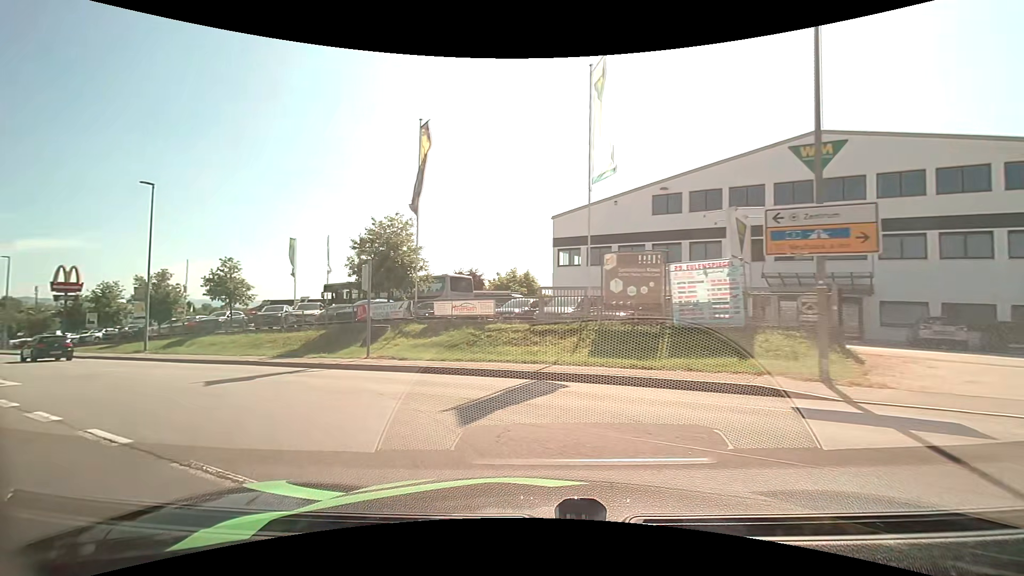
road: secondary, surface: asphalt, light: Day
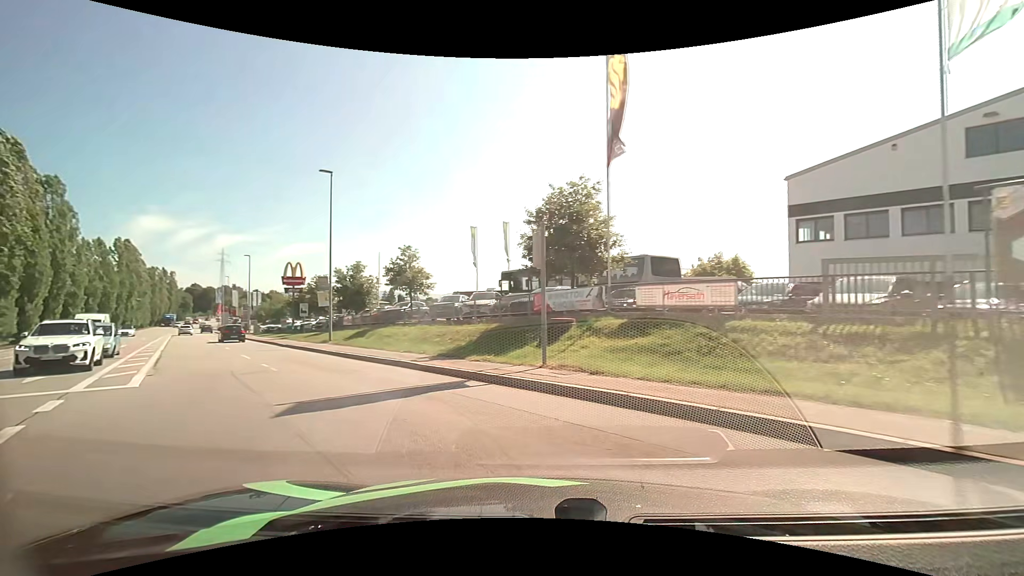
(-1.2, +6.2) m; -22°
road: tertiary
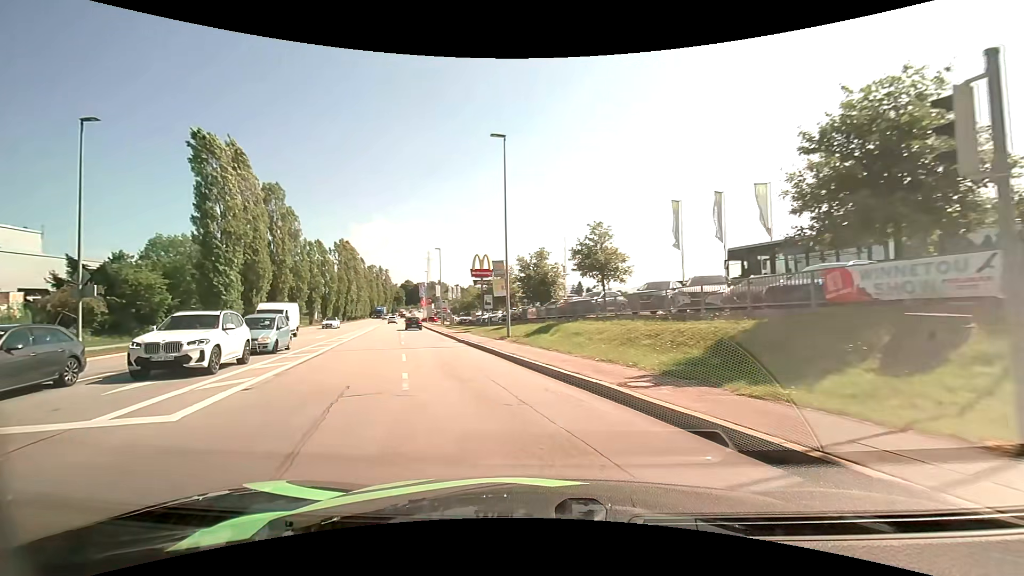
(-1.3, +6.8) m; -21°
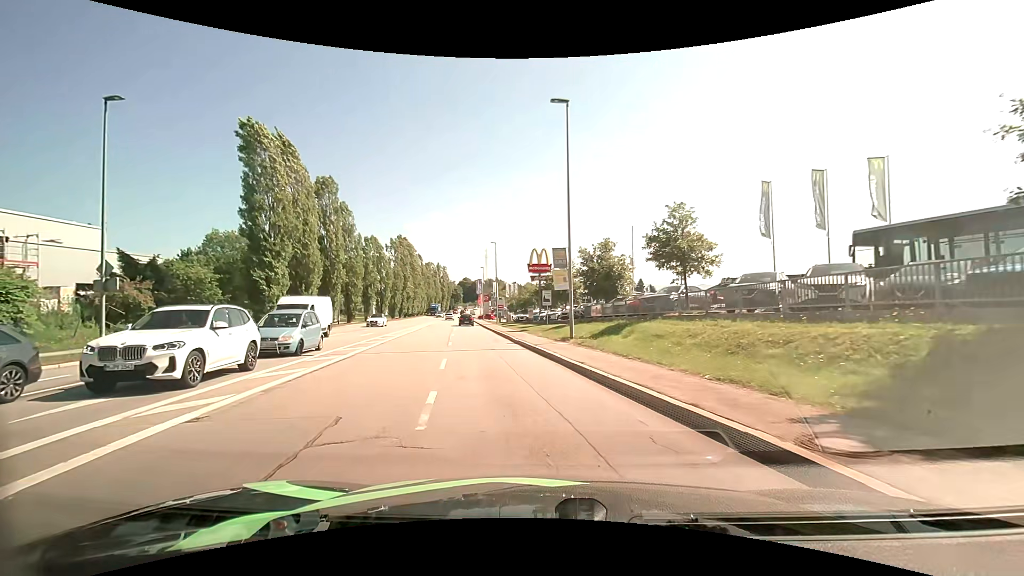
(-0.3, +3.7) m; -7°
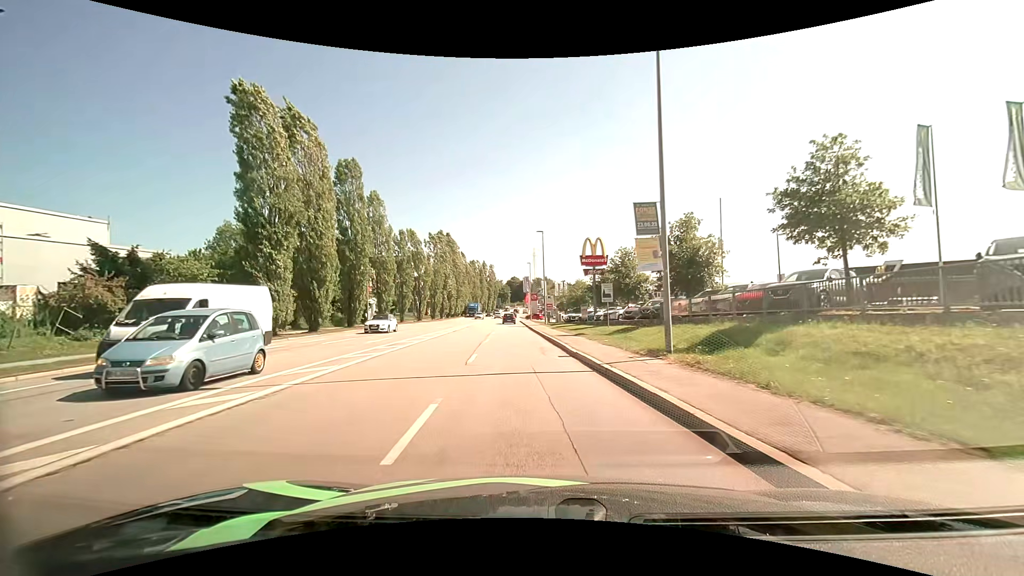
(-0.4, +8.2) m; -5°
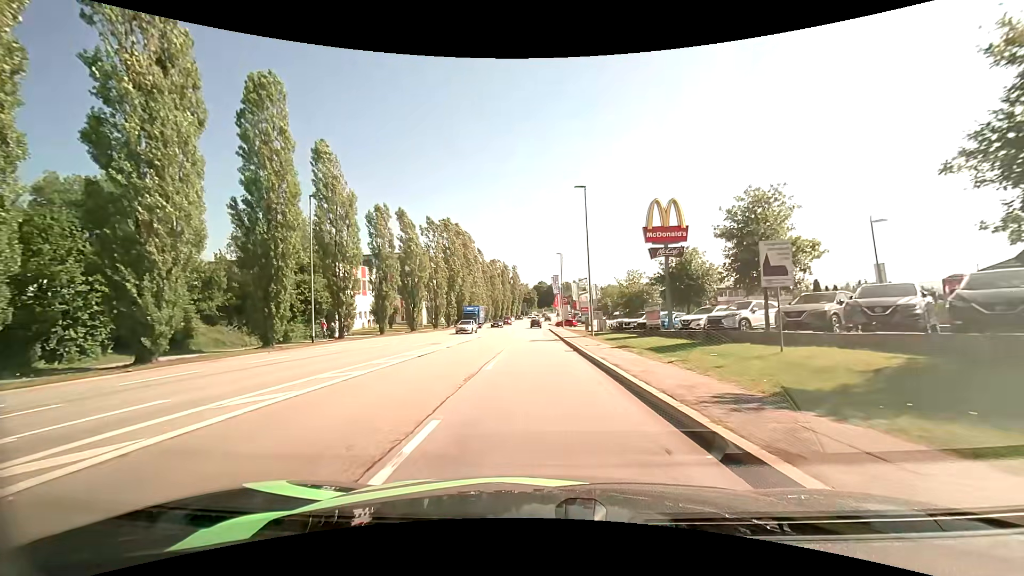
(-1.0, +20.7) m; -3°
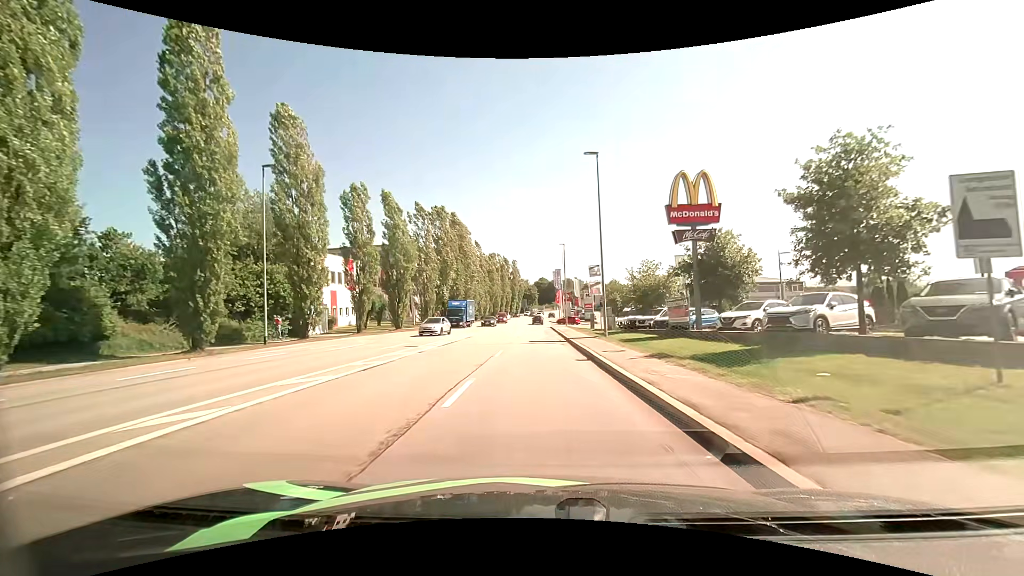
(-0.1, +6.3) m; 0°
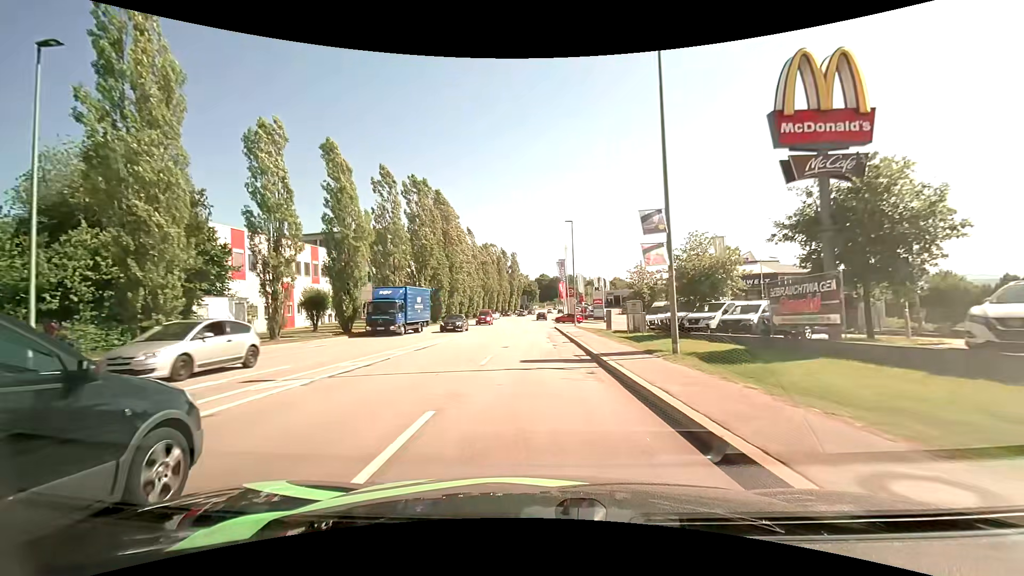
(0.0, +13.7) m; 0°
(0, +10) (0, +20) (0, +30) (0, +40) (0, +50) (0, +60) (0, +70) (0, +80) (+1, +90) (+1, +100) m
